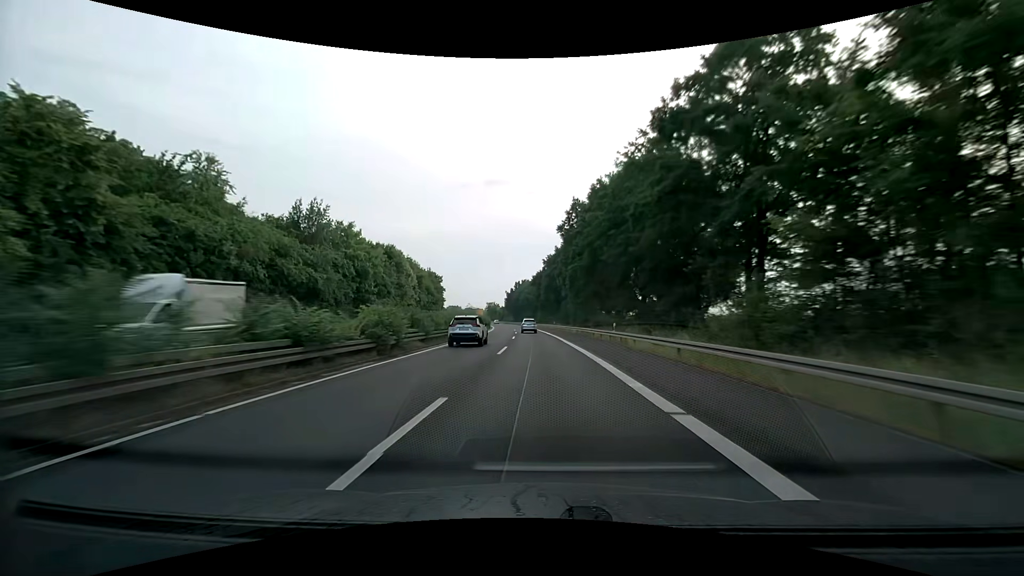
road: trunk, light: Day
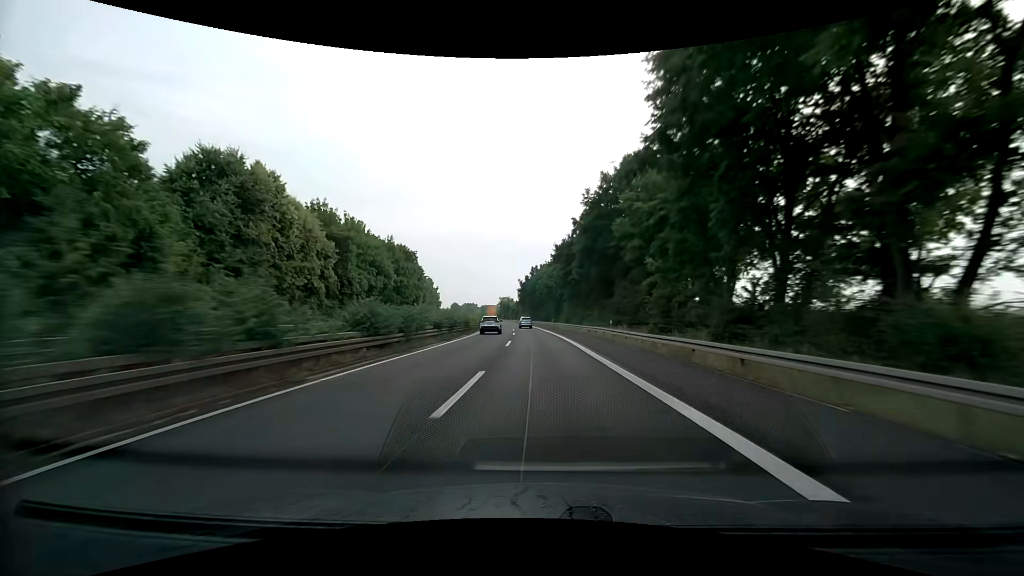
(-1.2, +49.6) m; -2°
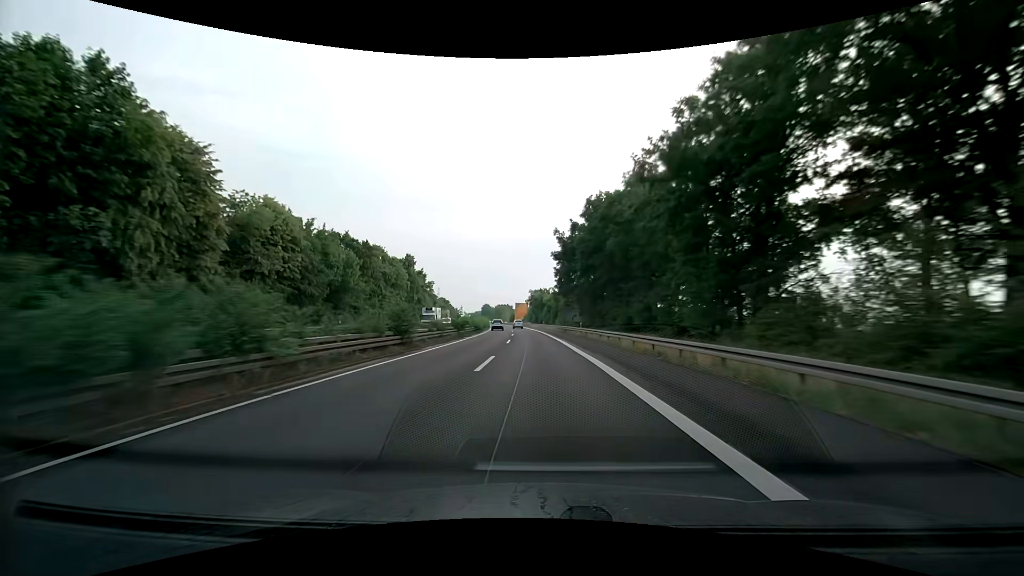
(-3.4, +83.2) m; -5°
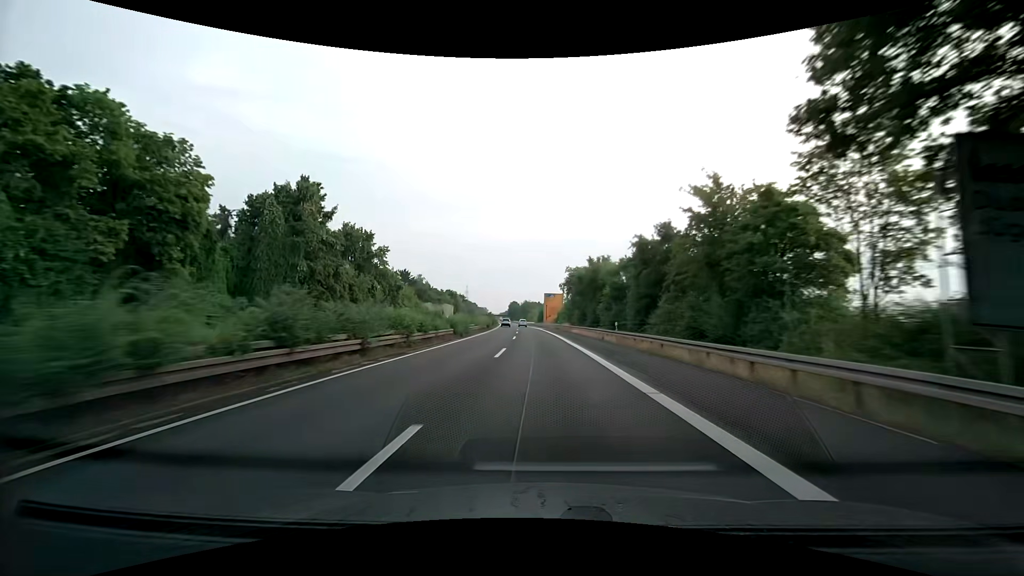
(-2.1, +67.0) m; -4°
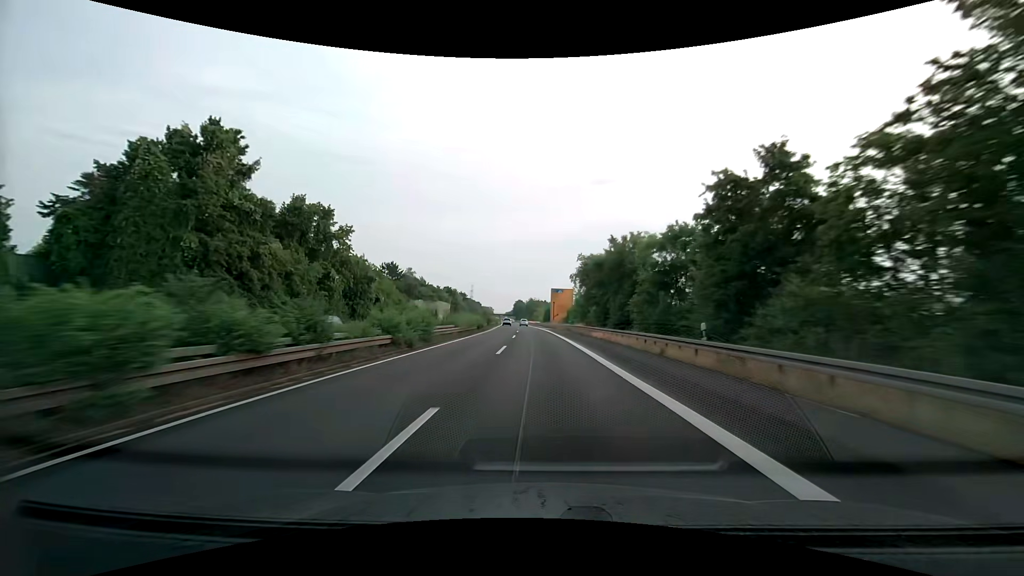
(0.0, +16.8) m; 0°
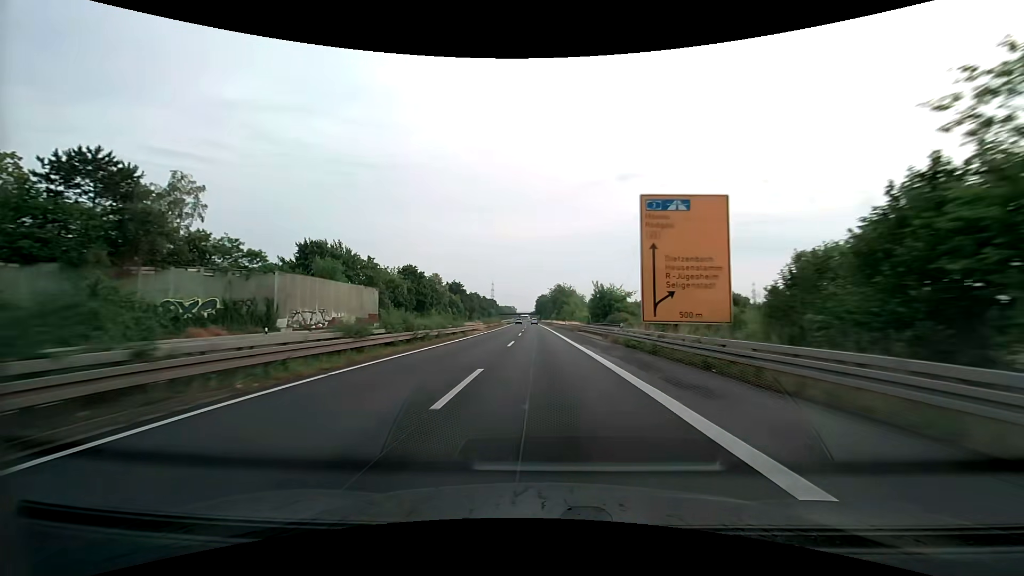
(-2.8, +84.1) m; -3°
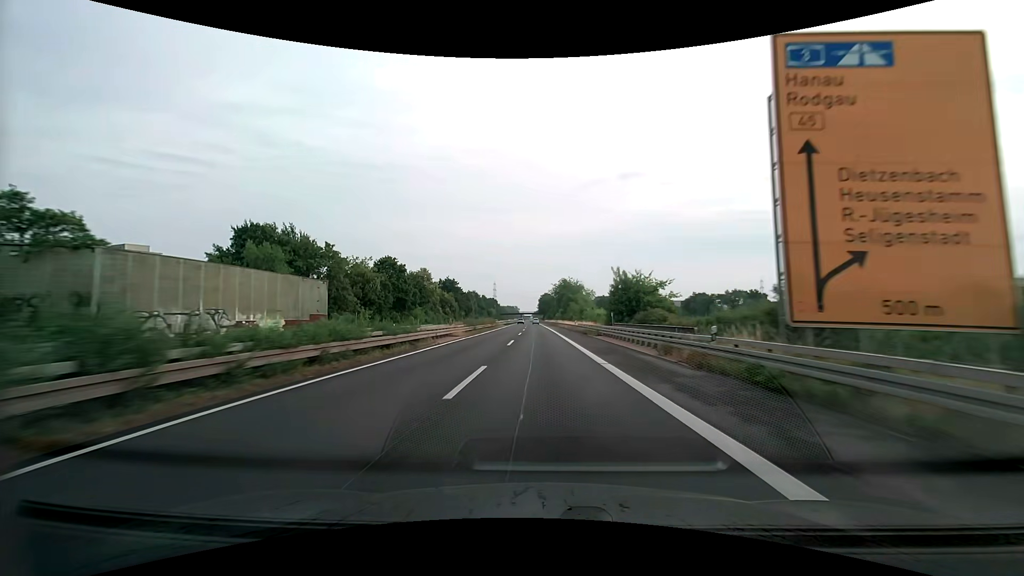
(-0.1, +16.8) m; 0°
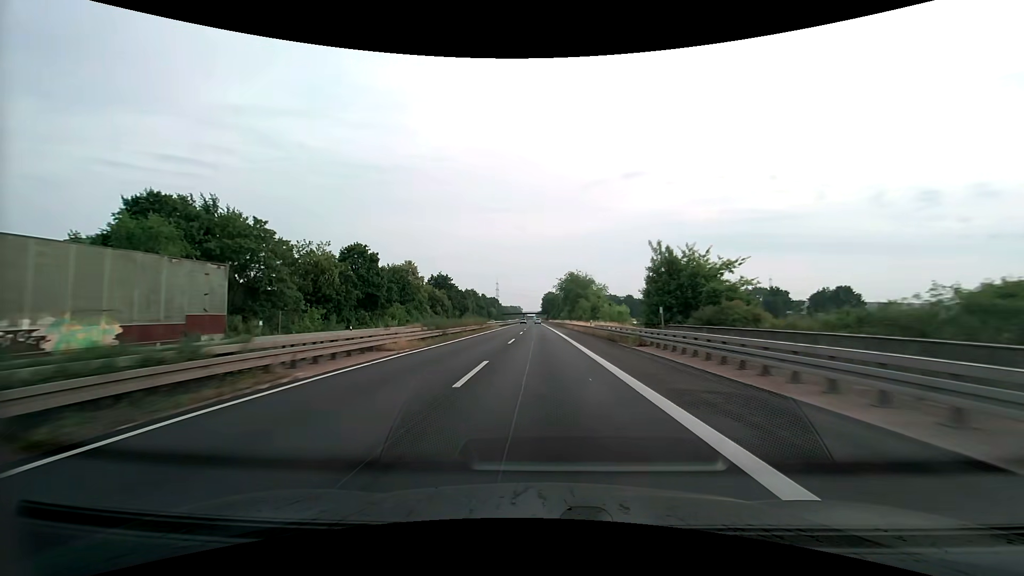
(-0.1, +16.7) m; 0°
(0, +10) (0, +20) (0, +30) (0, +40) (-1, +50) (-1, +60) (-1, +70) (-1, +80) (-1, +90) (-1, +100) m
